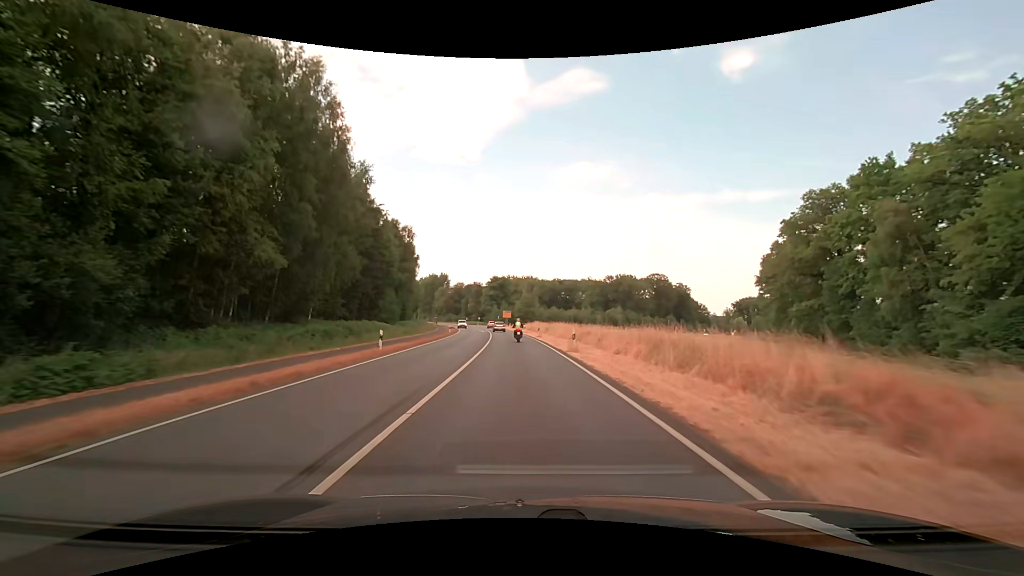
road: primary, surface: asphalt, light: Day
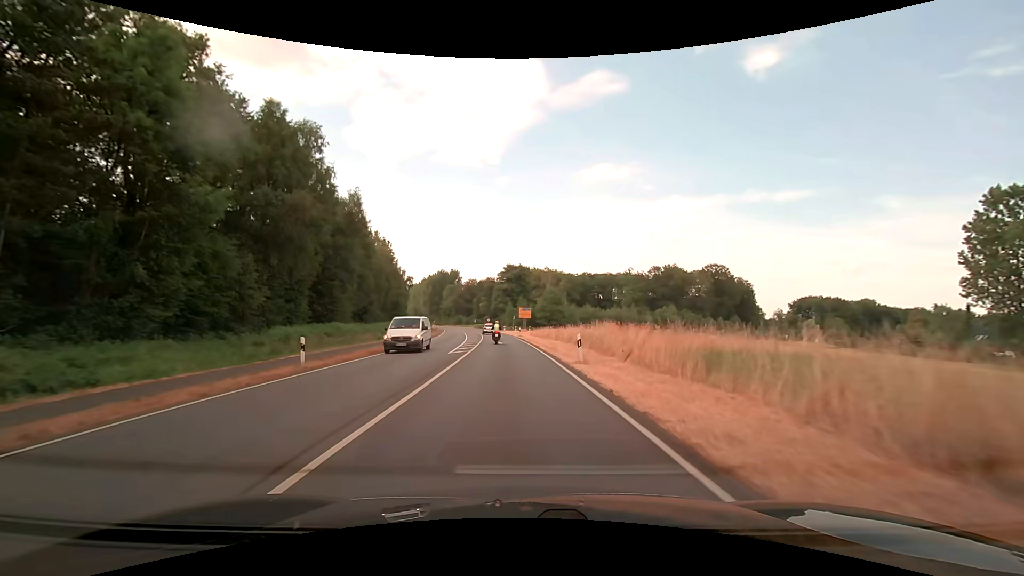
(-0.8, +46.1) m; -2°
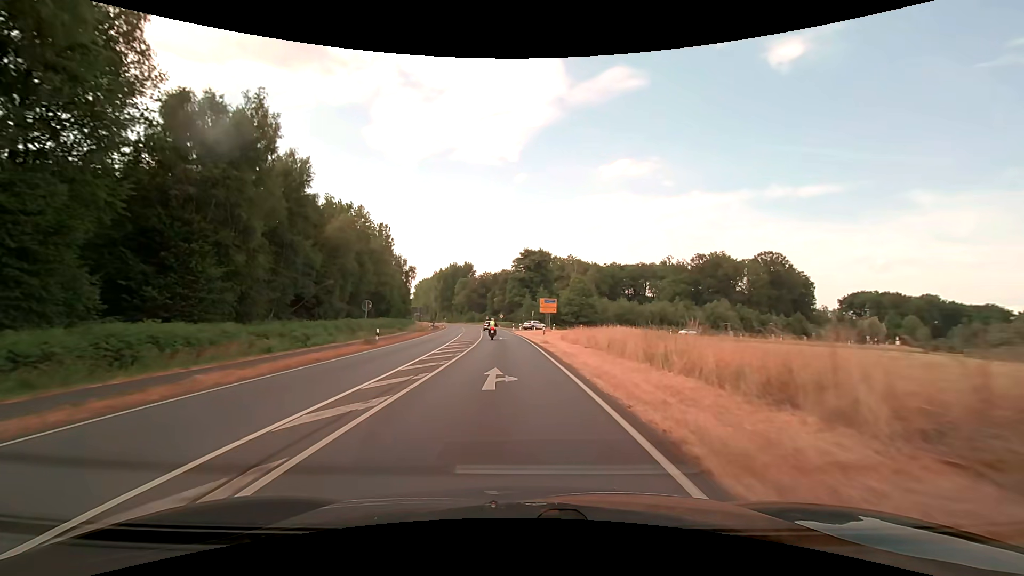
(-0.4, +25.7) m; -2°
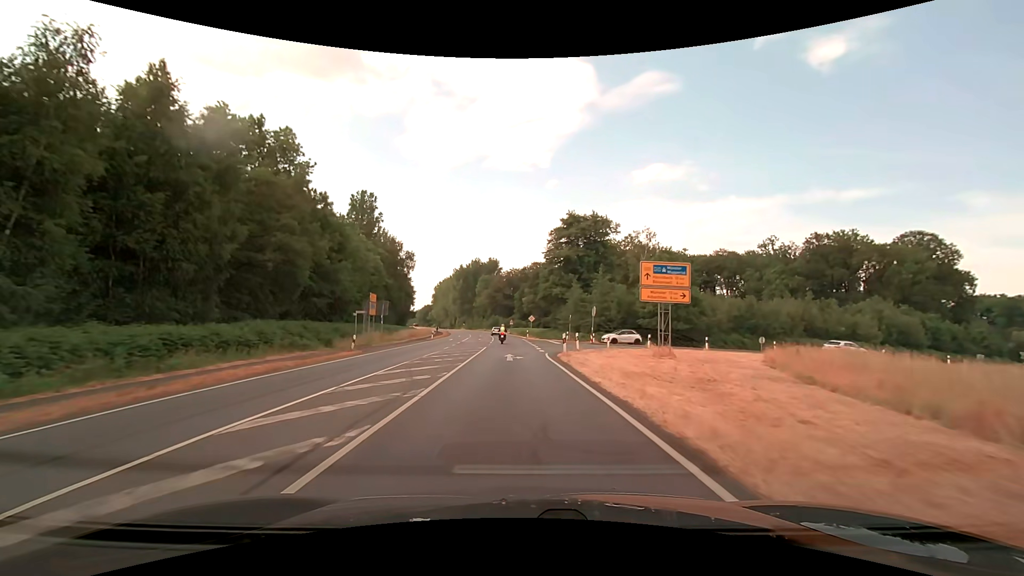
(-1.8, +44.3) m; -4°
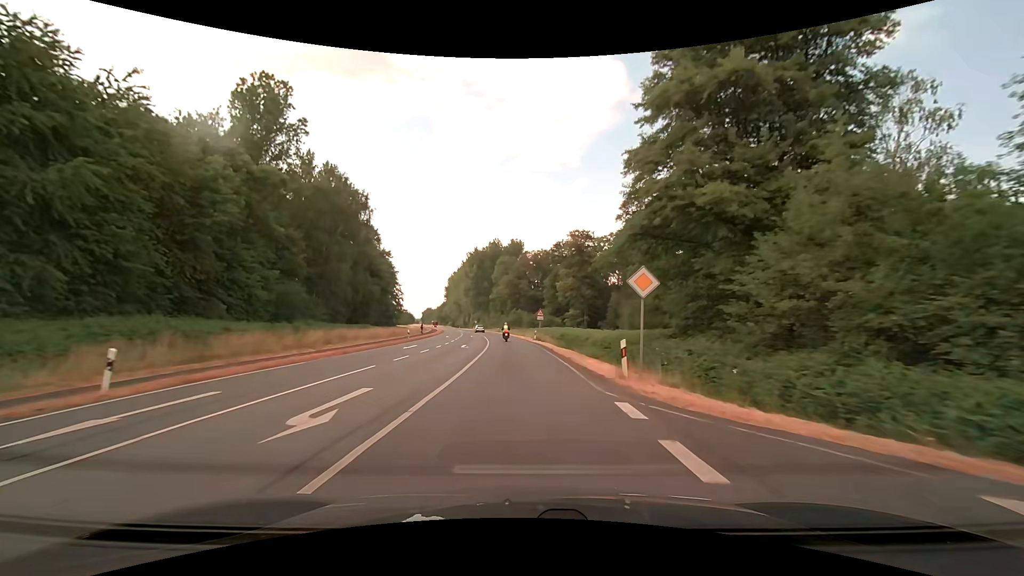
(-1.1, +51.3) m; -3°
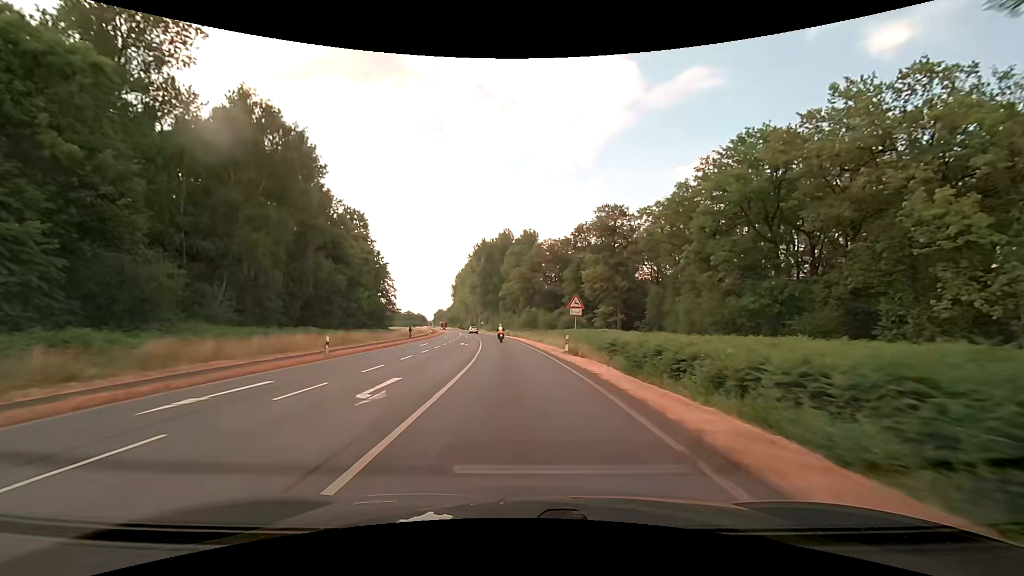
(-0.4, +22.6) m; -2°
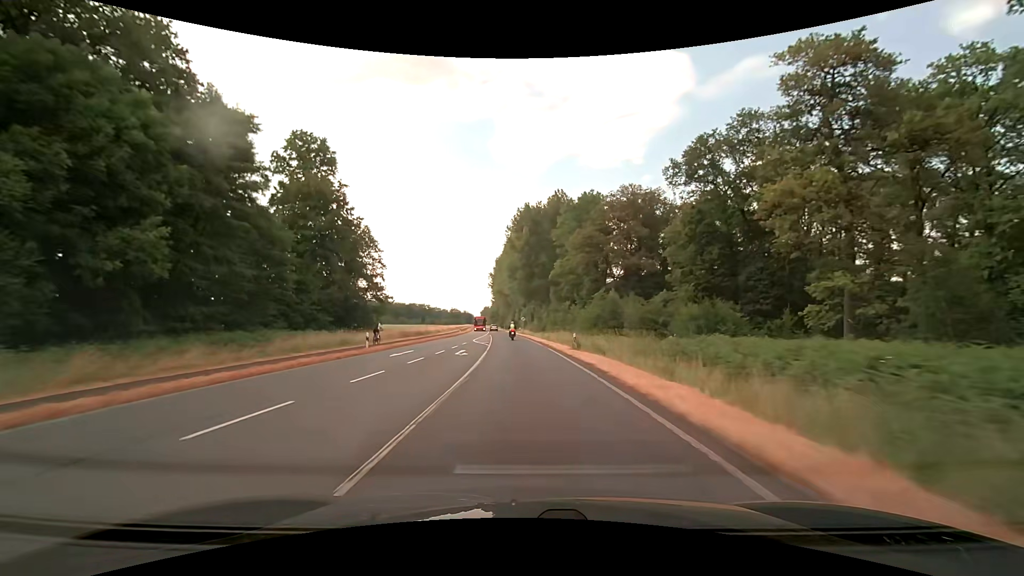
(-2.3, +46.5) m; -6°
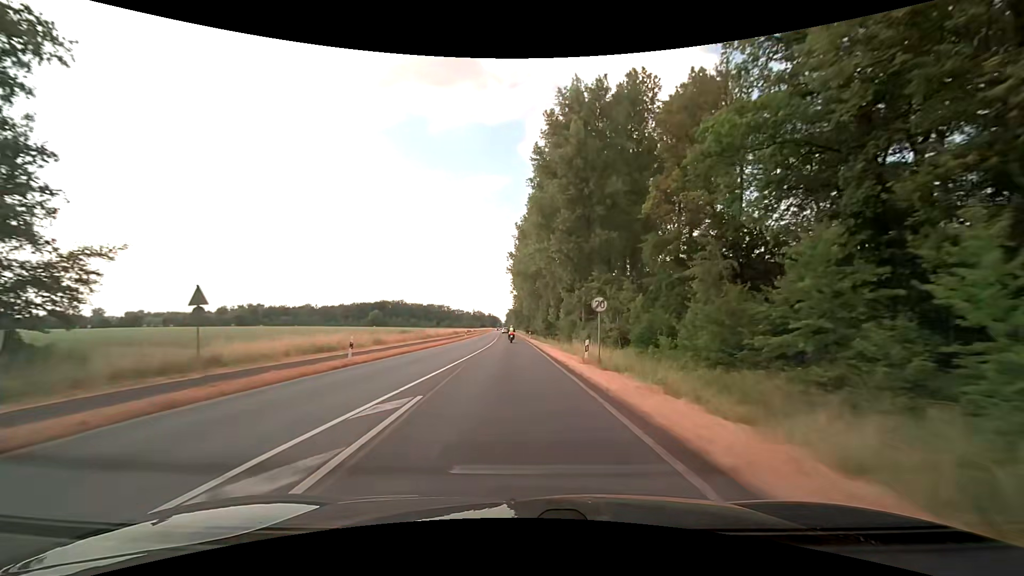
(-1.8, +59.3) m; -3°
(0, +10) (0, +20) (-1, +30) (-1, +40) (-1, +50) (-1, +60) (-2, +70) (-2, +80) (-3, +90) (-3, +100) m
